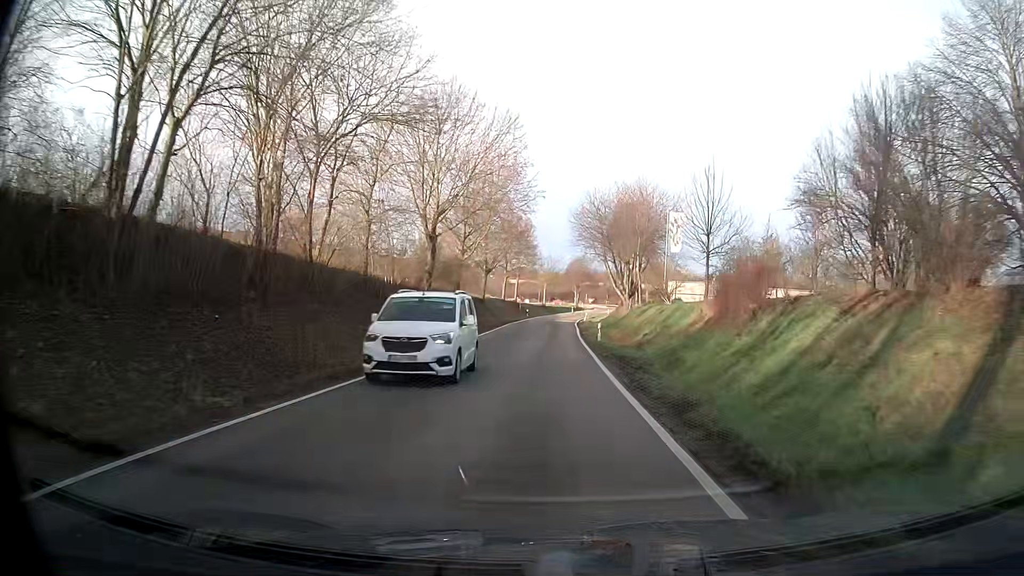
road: tertiary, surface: asphalt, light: Day
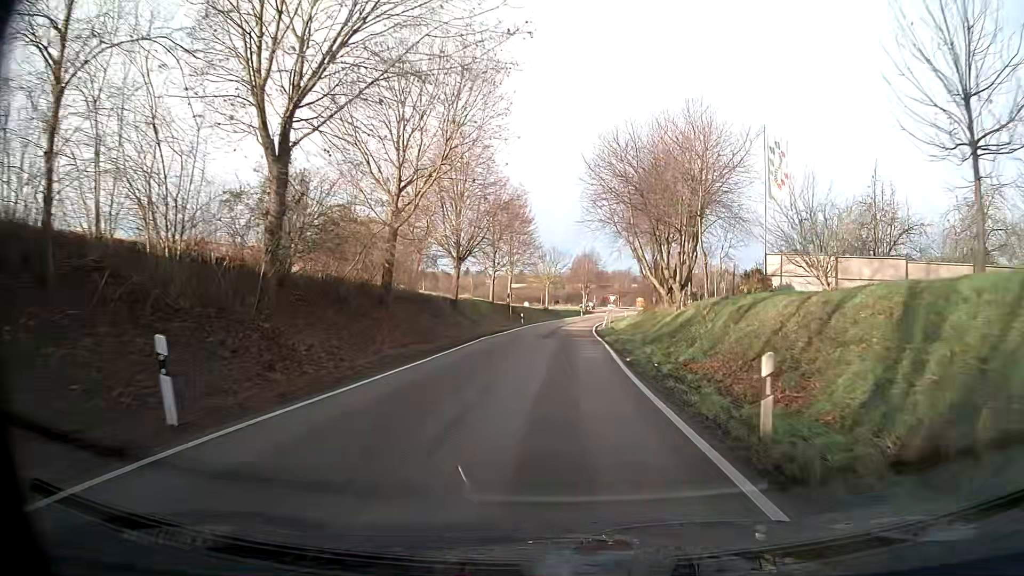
(-0.2, +23.7) m; -1°
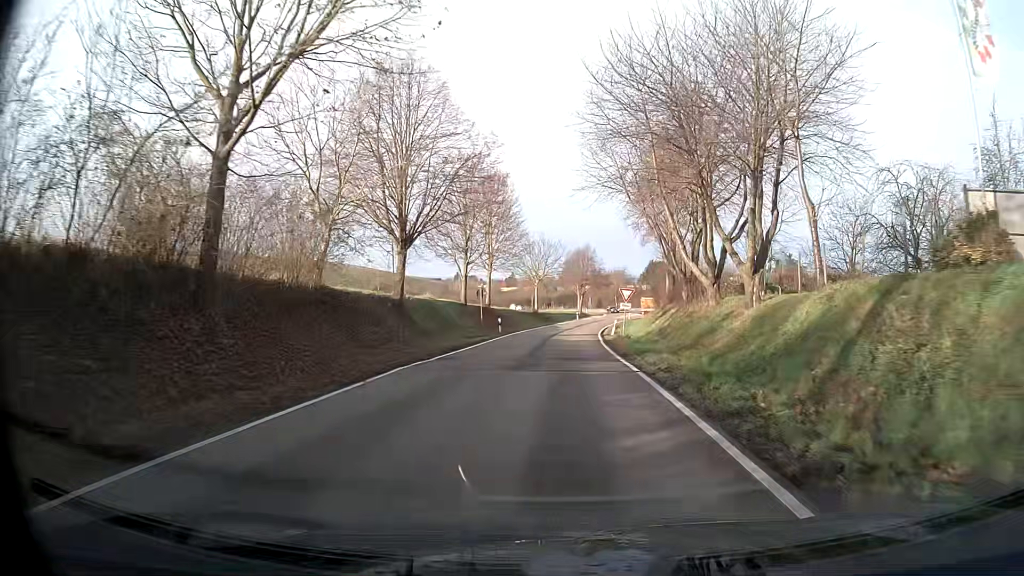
(+0.2, +15.8) m; +1°
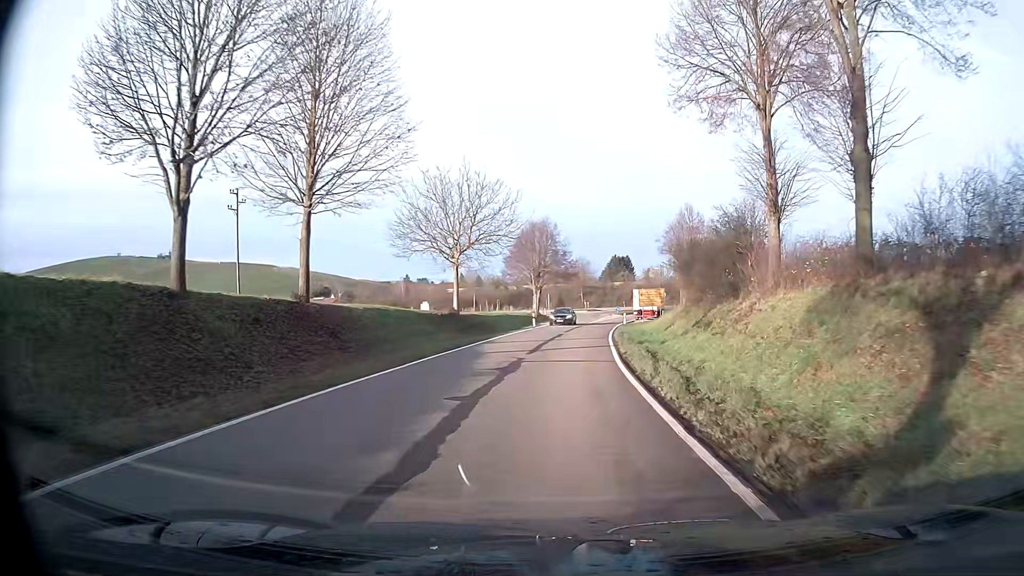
(+1.1, +39.1) m; +4°
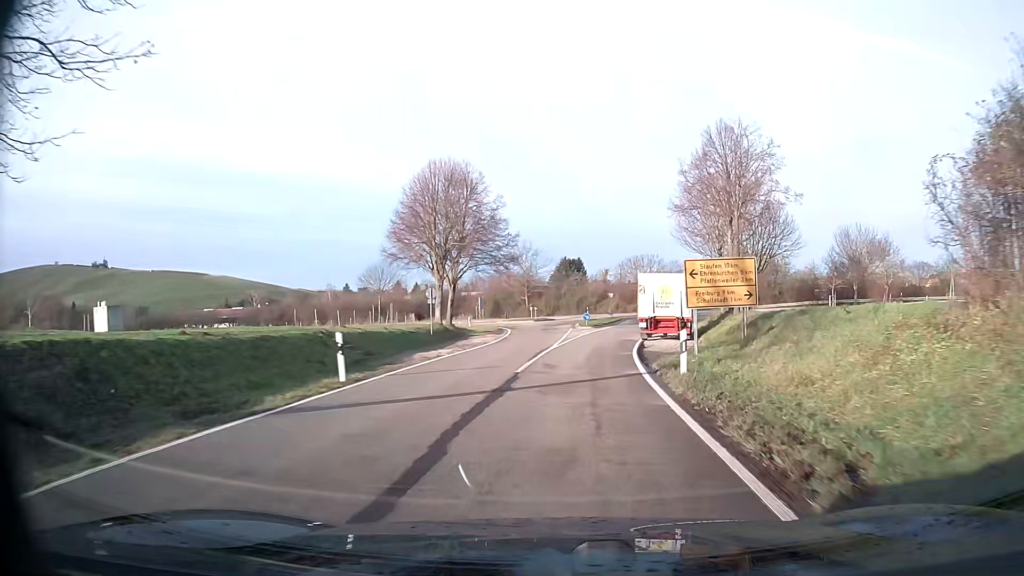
(+1.7, +38.6) m; +5°
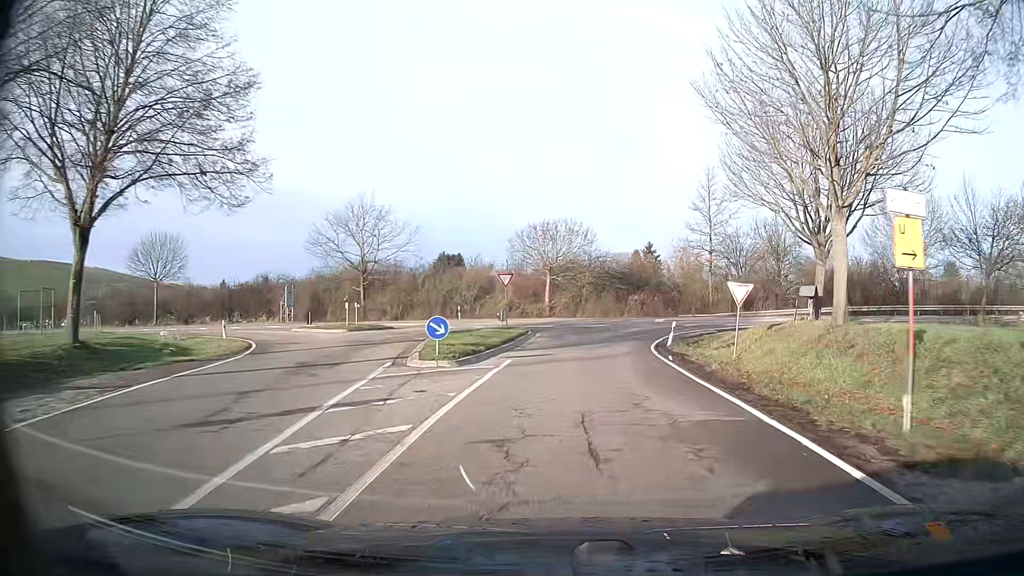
(+2.5, +36.4) m; +10°
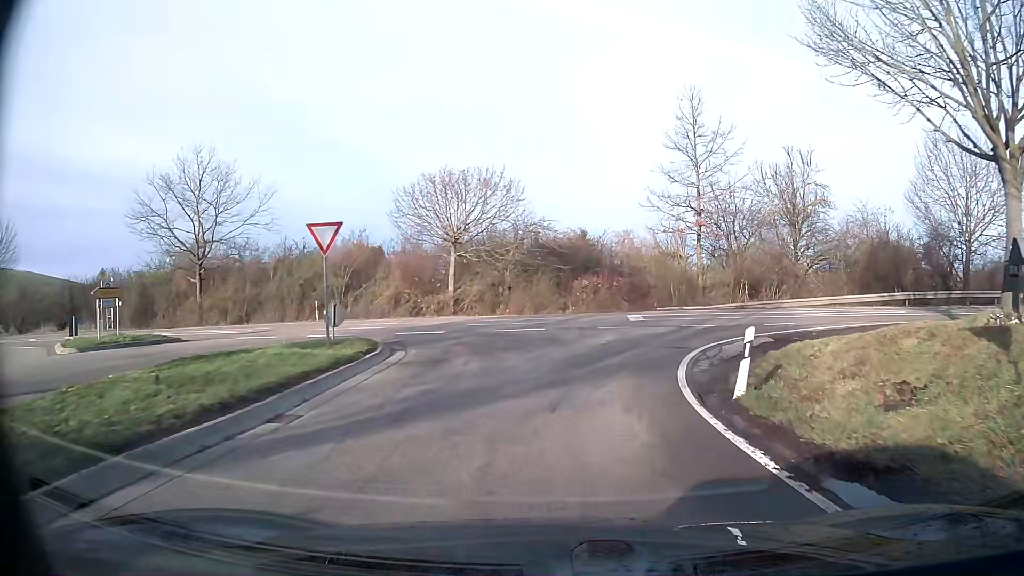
(+0.9, +17.2) m; +6°
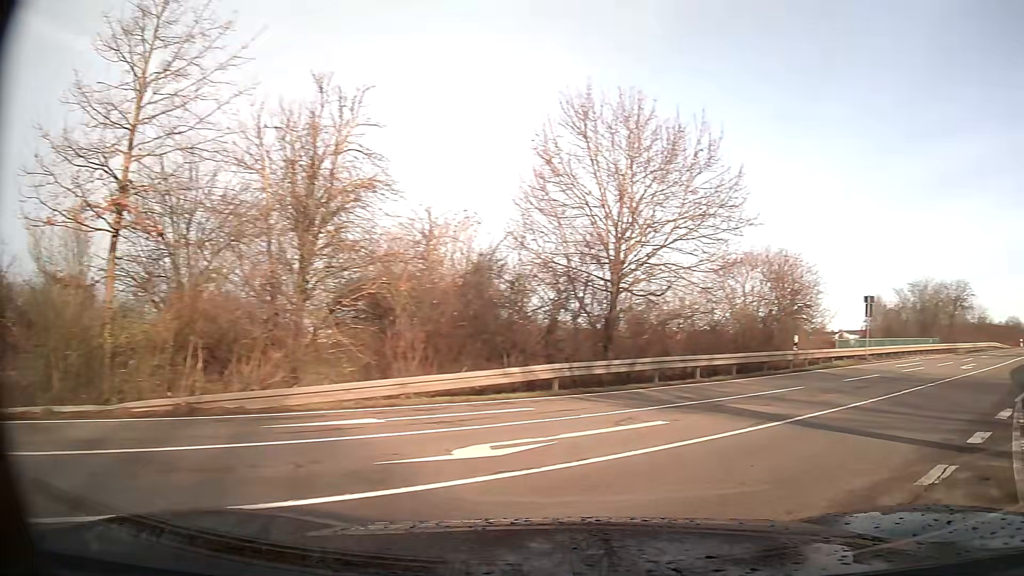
(+5.1, +17.7) m; +53°
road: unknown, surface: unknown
(+3, +9) (+10, +17) (+16, +25) (+23, +32) (+29, +40) (+36, +47) (+43, +55) (+49, +62) (+56, +70) (+63, +77) m
